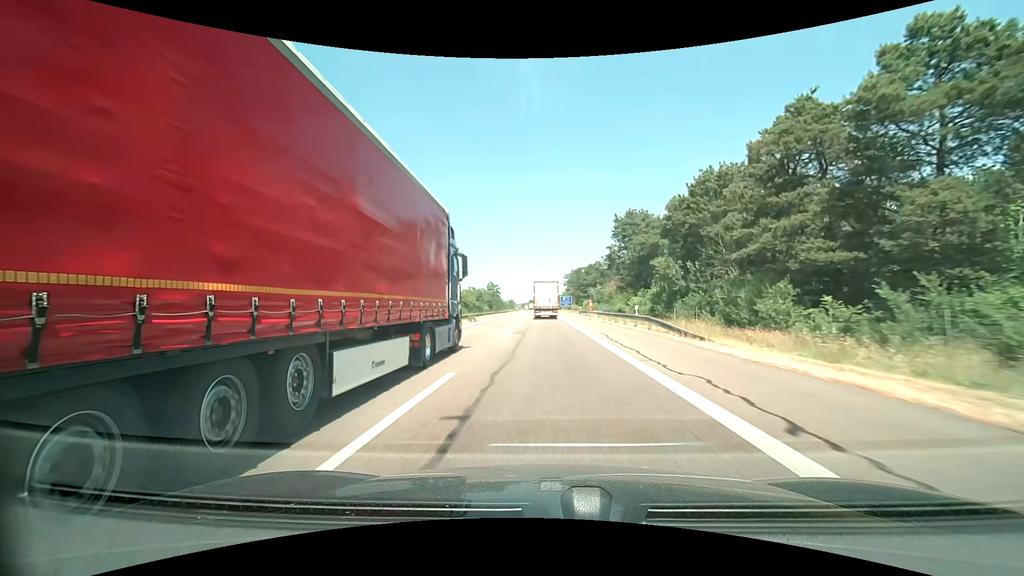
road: motorway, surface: asphalt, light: Day
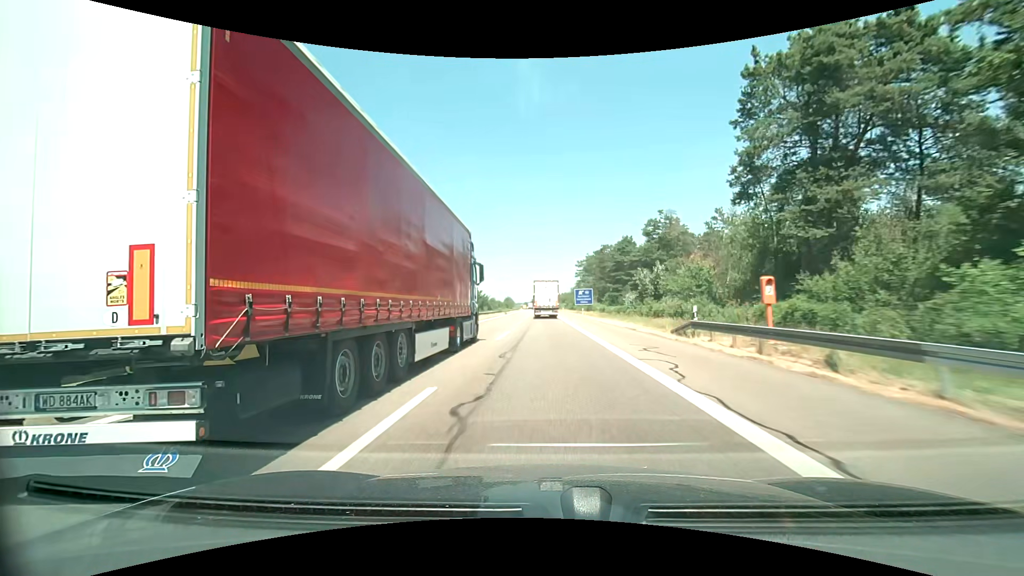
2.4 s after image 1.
(-0.1, +56.1) m; 0°
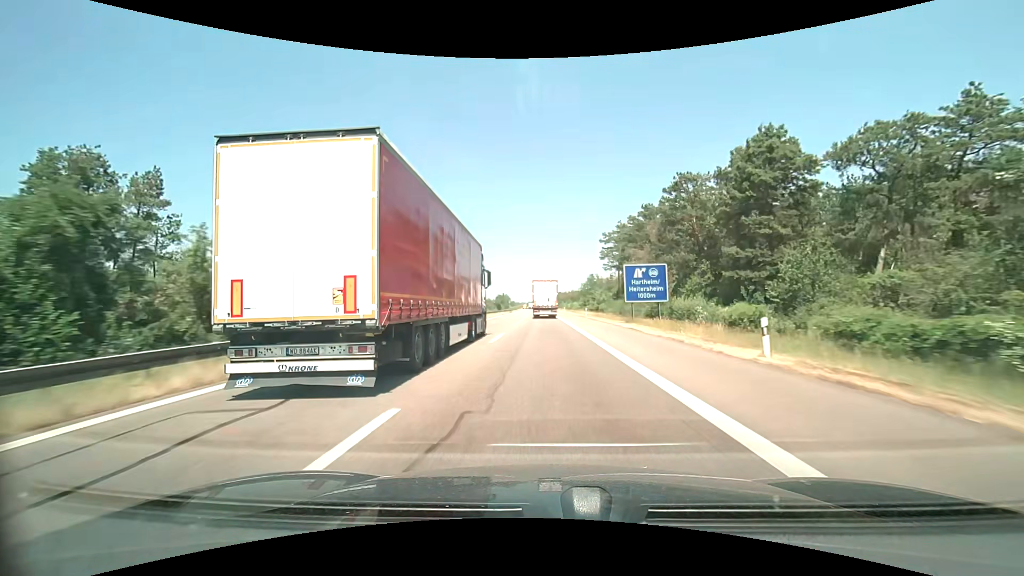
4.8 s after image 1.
(-0.4, +55.7) m; -1°
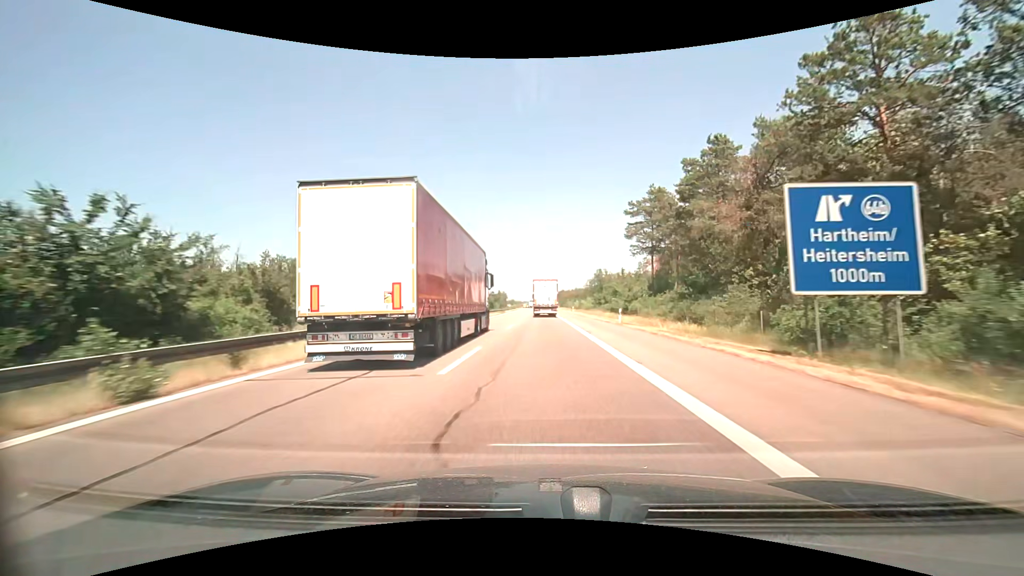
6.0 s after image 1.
(0.0, +26.7) m; 0°
(0, +10) (0, +20) (0, +30) (0, +40) (0, +50) (0, +60) (0, +70) (0, +80) (-1, +90) (-1, +100) m
